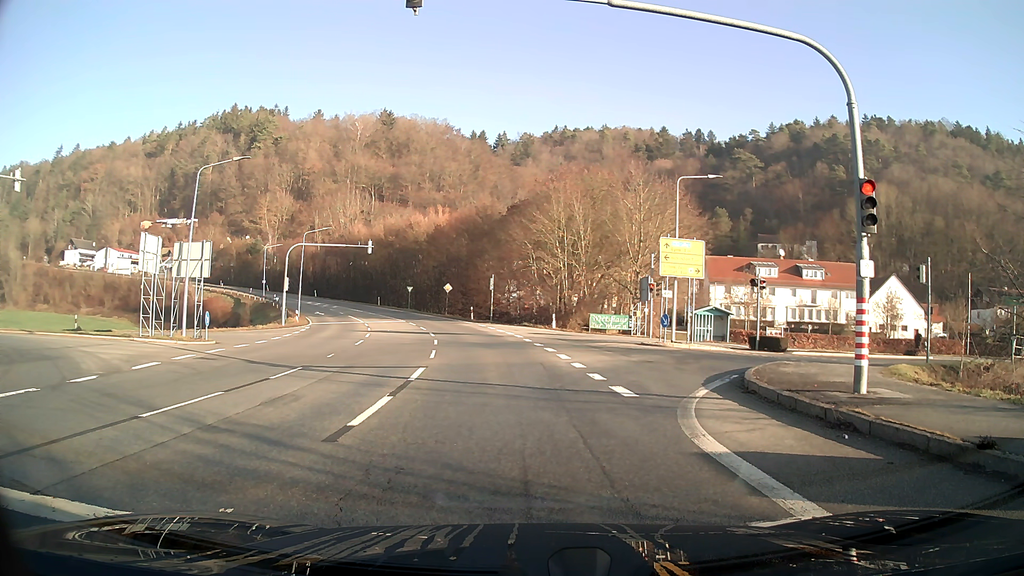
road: secondary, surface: asphalt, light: Day
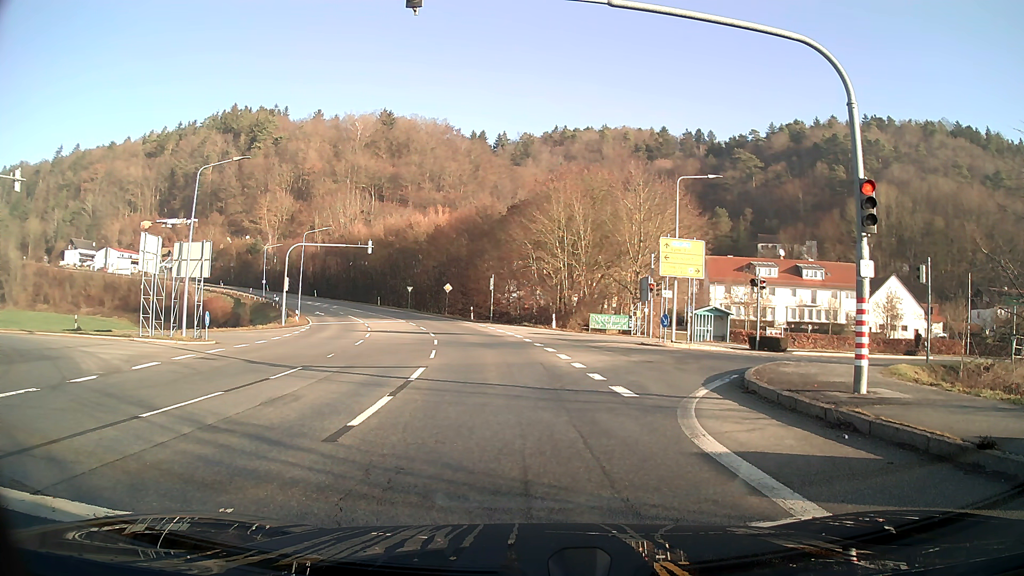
(0.0, 0.0) m; 0°
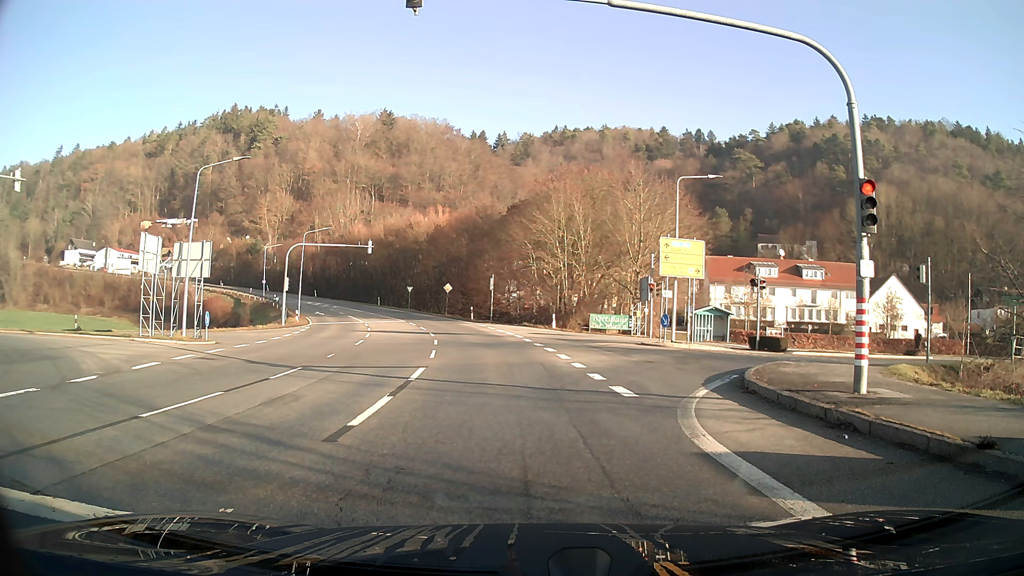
(0.0, 0.0) m; 0°
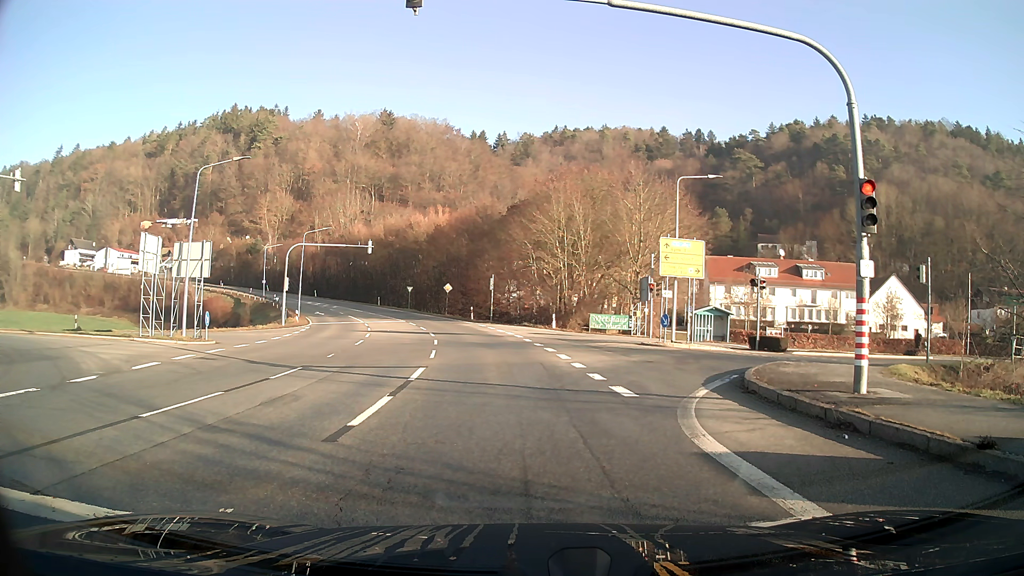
(0.0, 0.0) m; 0°
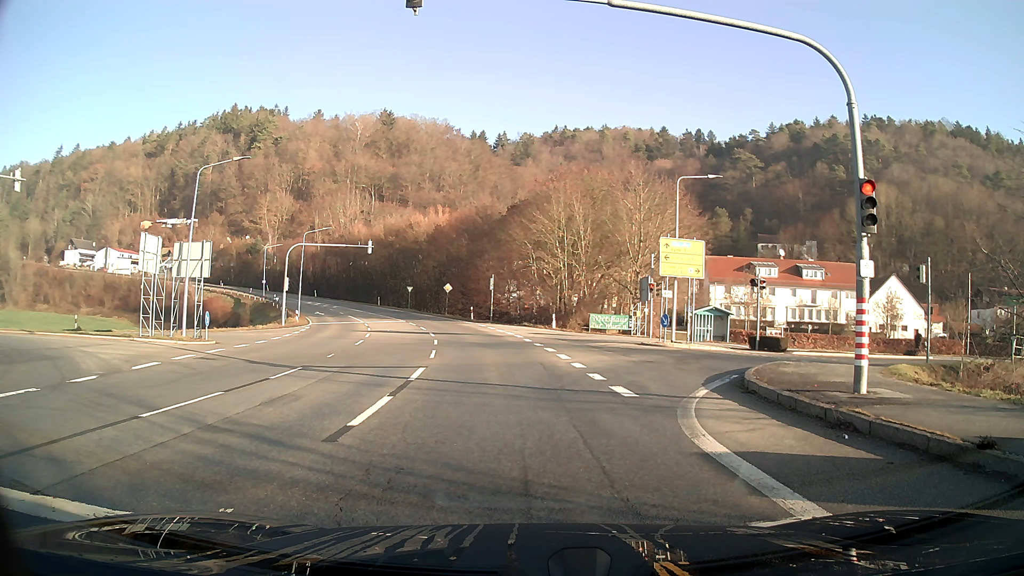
(0.0, 0.0) m; 0°
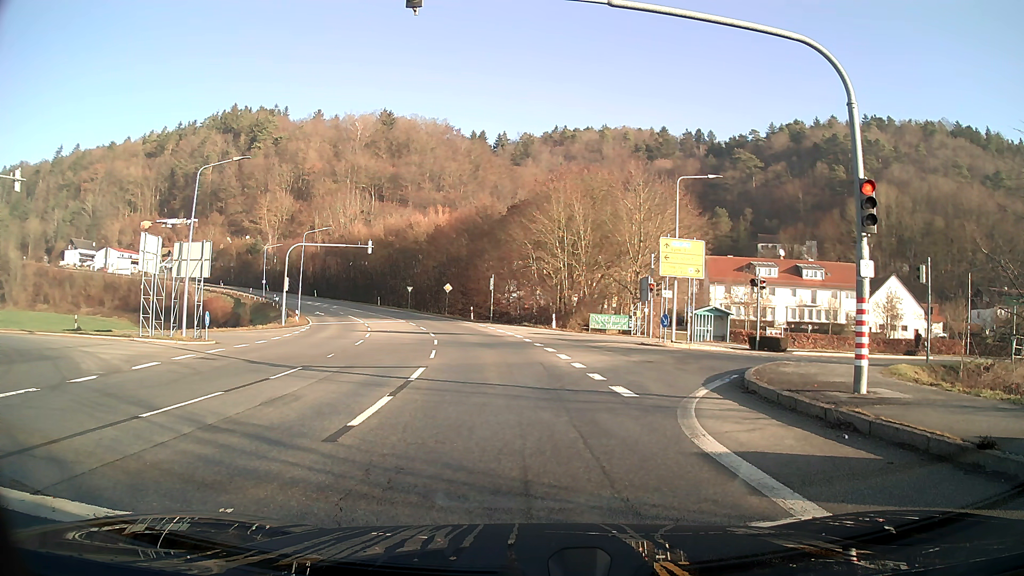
(0.0, 0.0) m; 0°
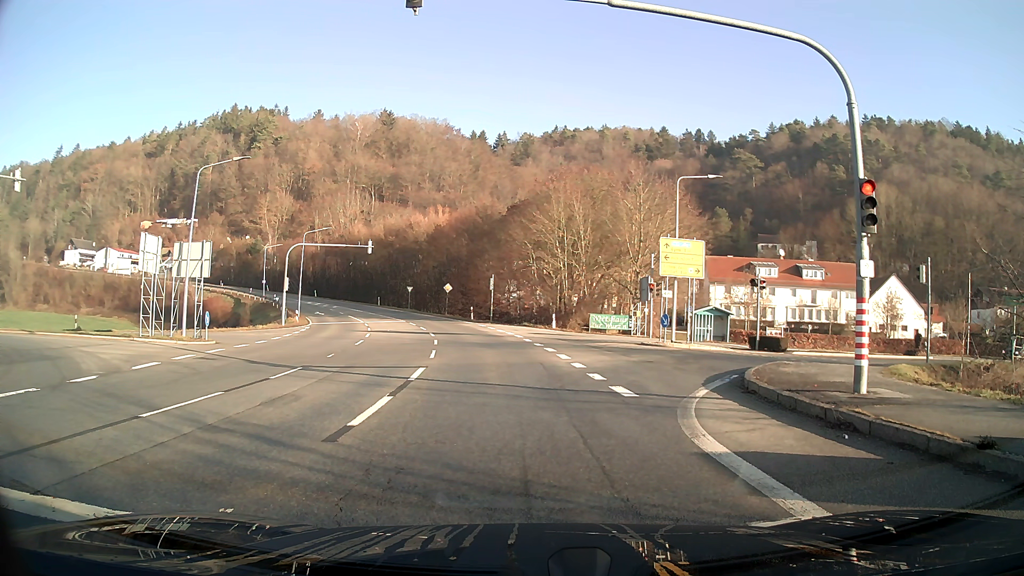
(0.0, 0.0) m; 0°
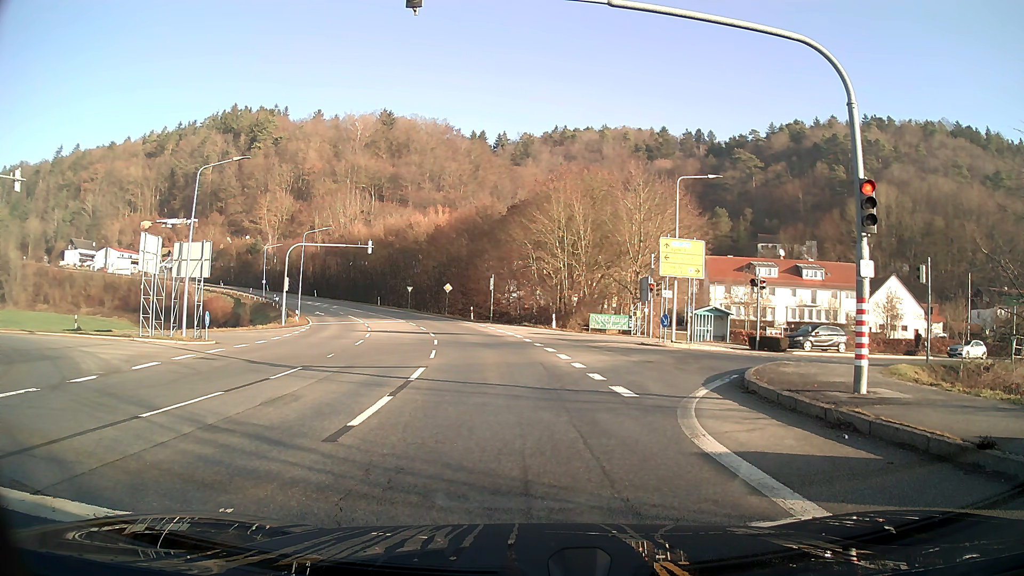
(0.0, 0.0) m; 0°
